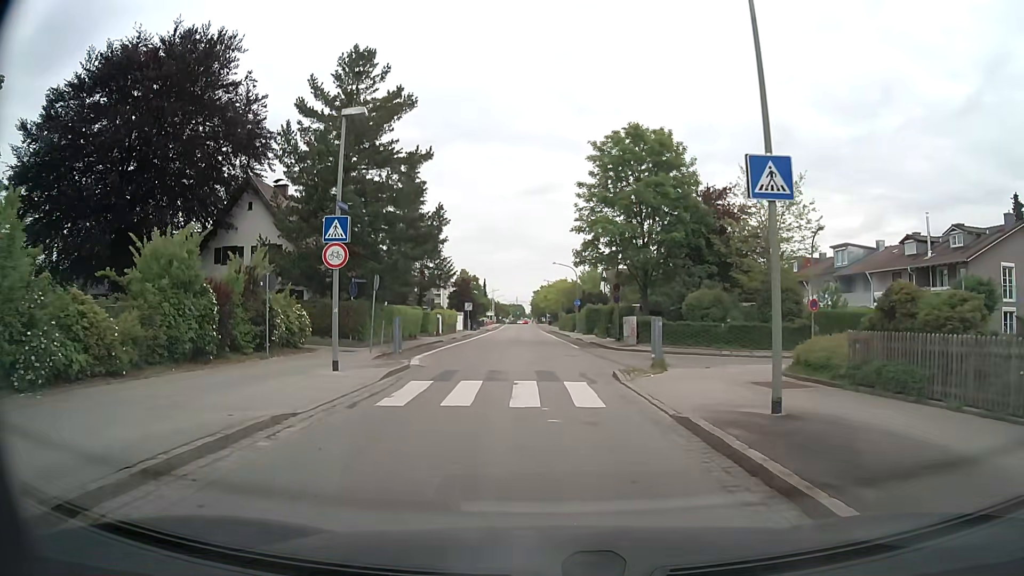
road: tertiary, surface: asphalt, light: Day
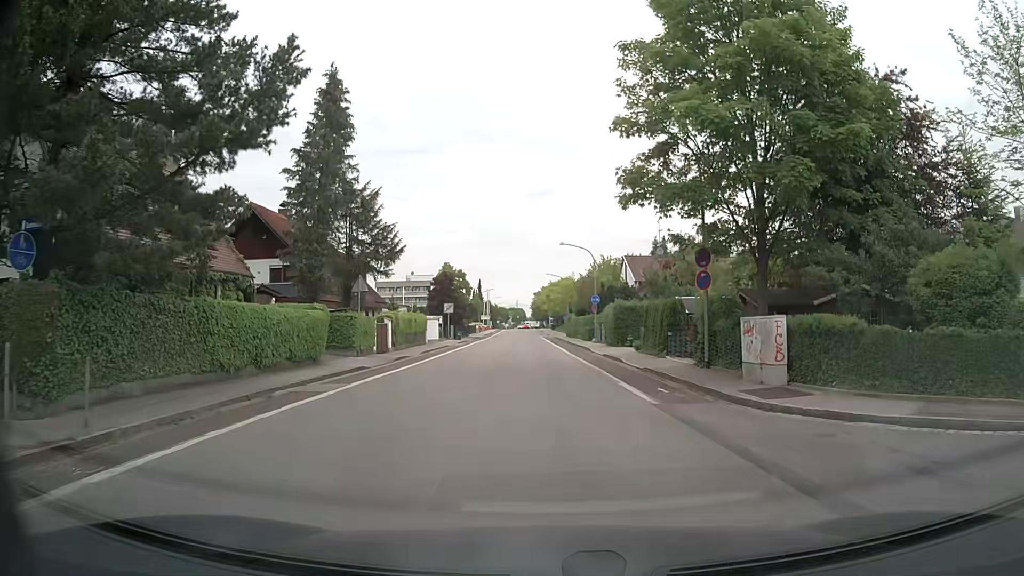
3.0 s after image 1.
(+0.1, +20.9) m; +1°
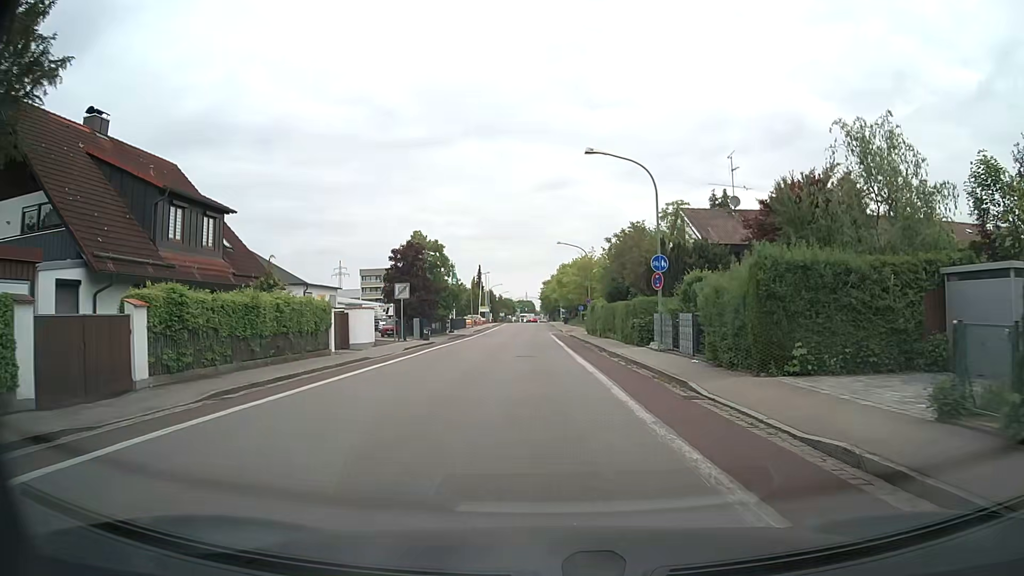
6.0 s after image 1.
(-0.3, +25.3) m; -1°
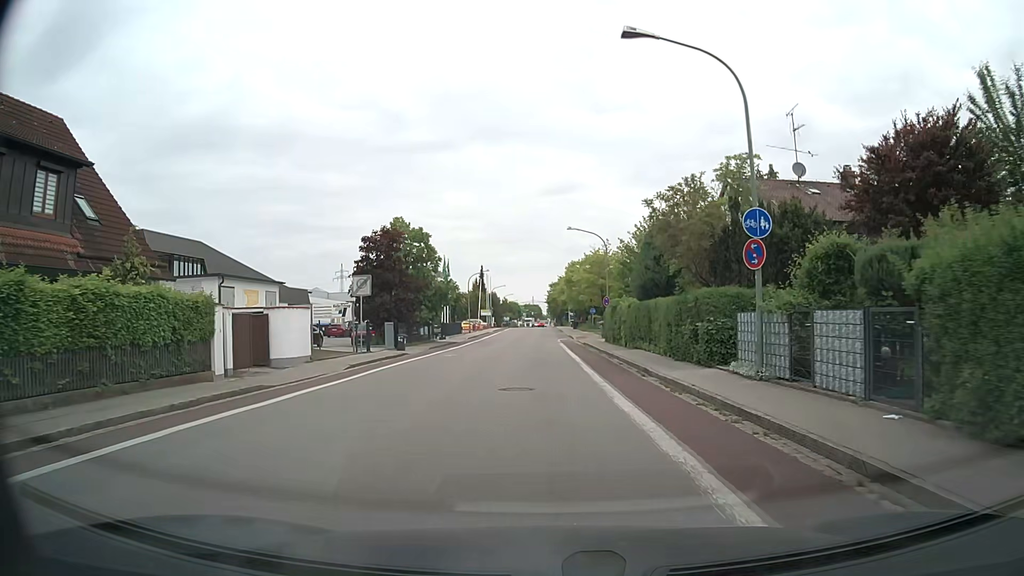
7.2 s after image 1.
(0.0, +10.8) m; 0°
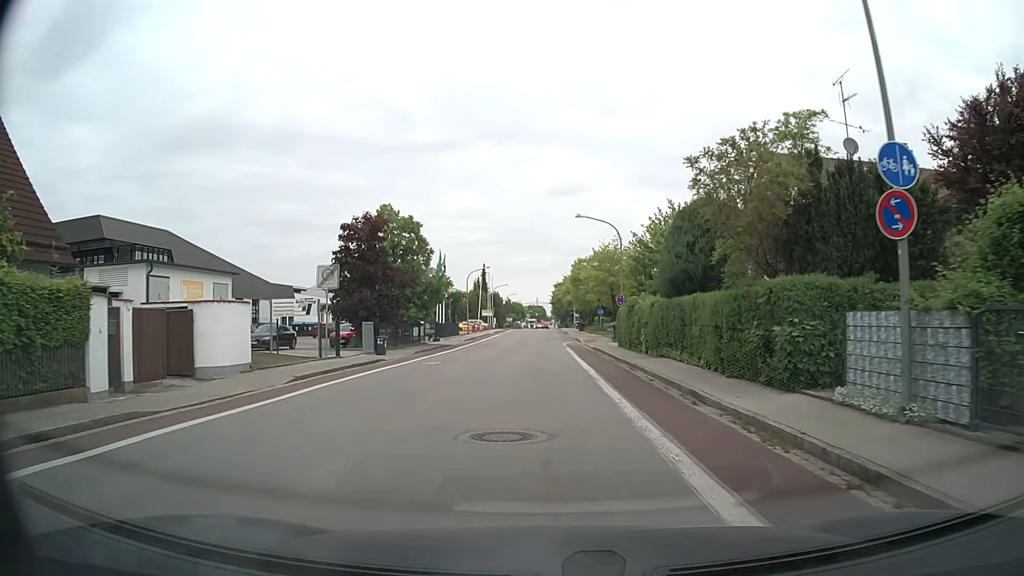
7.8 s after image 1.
(0.0, +5.8) m; 0°
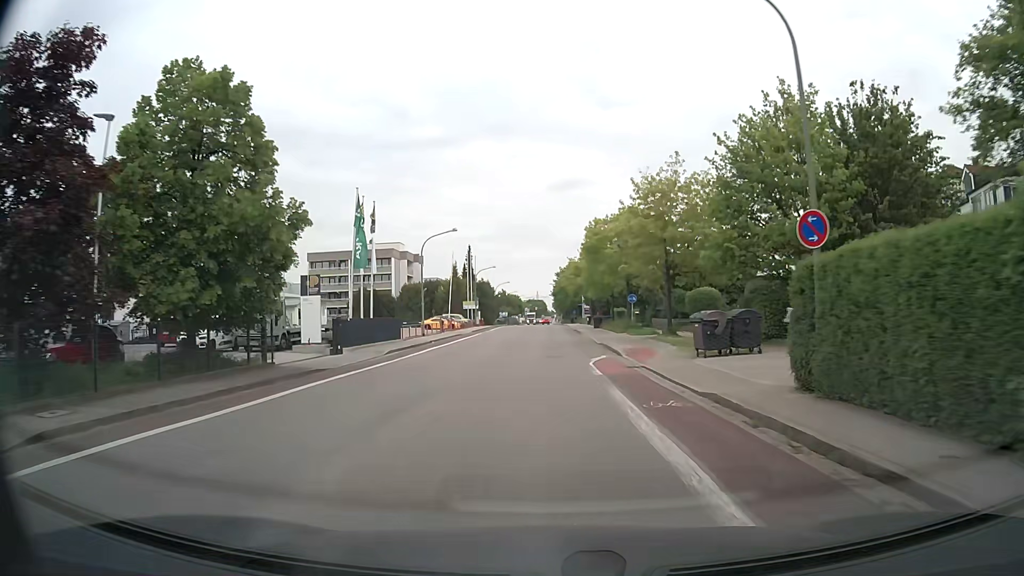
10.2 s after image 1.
(-0.2, +28.1) m; -1°
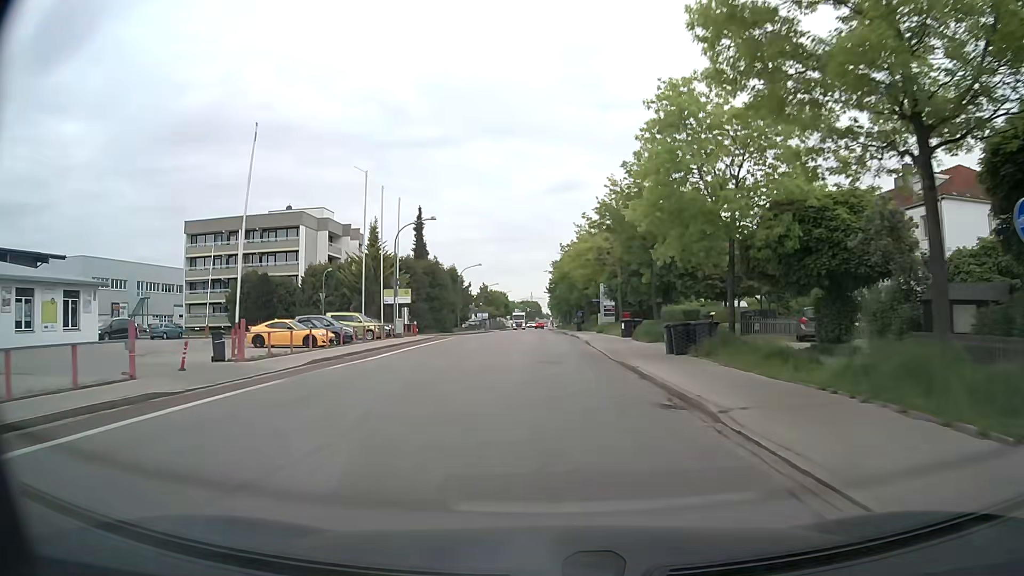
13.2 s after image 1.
(+0.4, +42.5) m; +1°
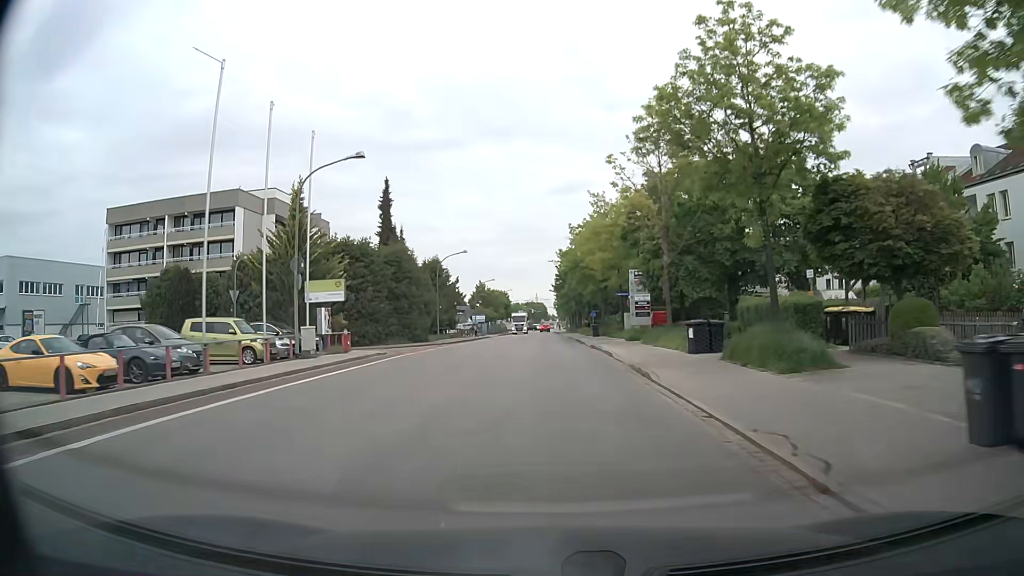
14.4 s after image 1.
(0.0, +17.4) m; 0°
(0, +10) (0, +20) (0, +30) (0, +40) (-1, +50) (-1, +60) (-1, +70) (-1, +80) (-1, +90) (-1, +100) m
